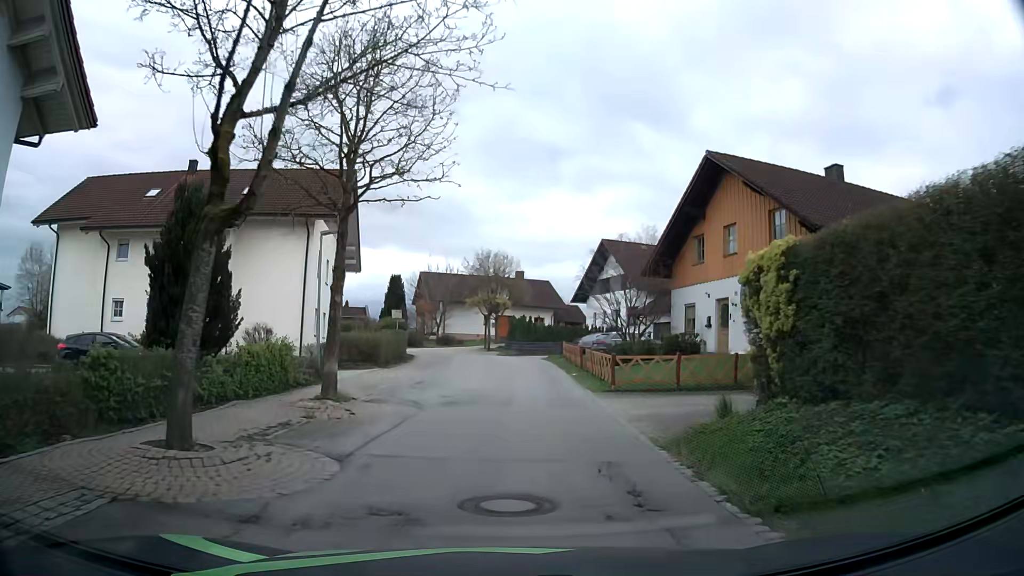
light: Day
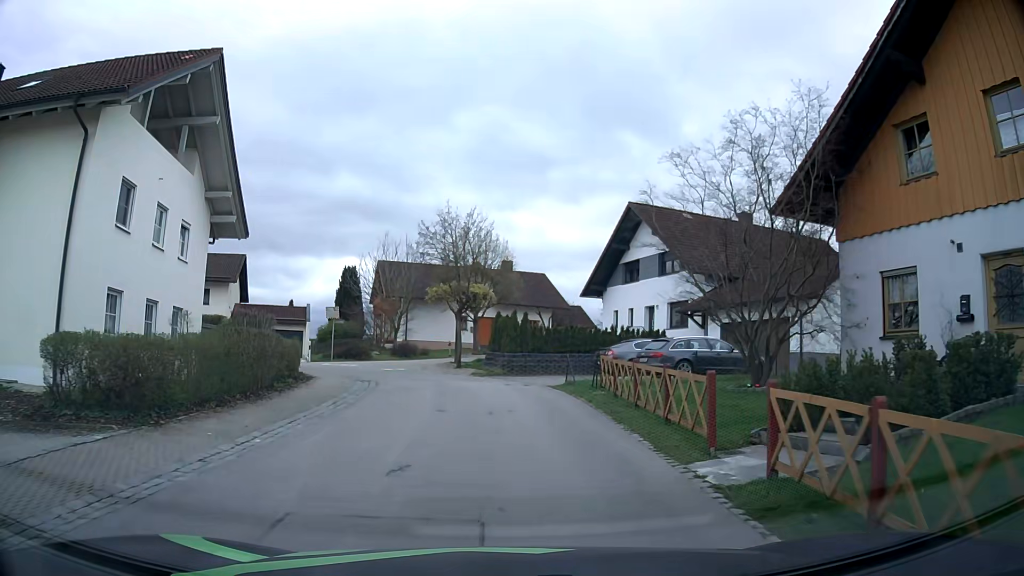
(+0.1, +17.2) m; +1°
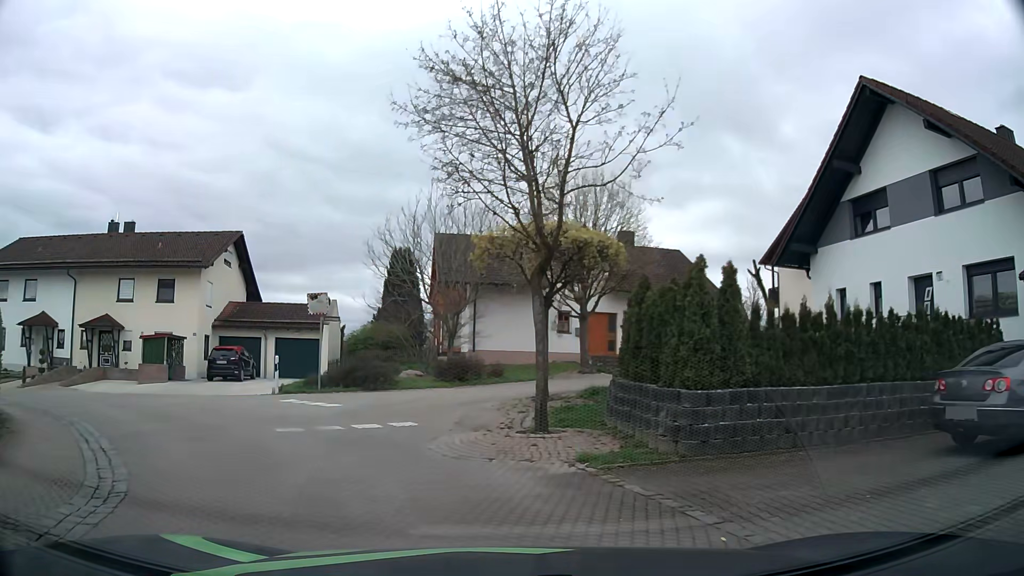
(-0.5, +18.6) m; -8°
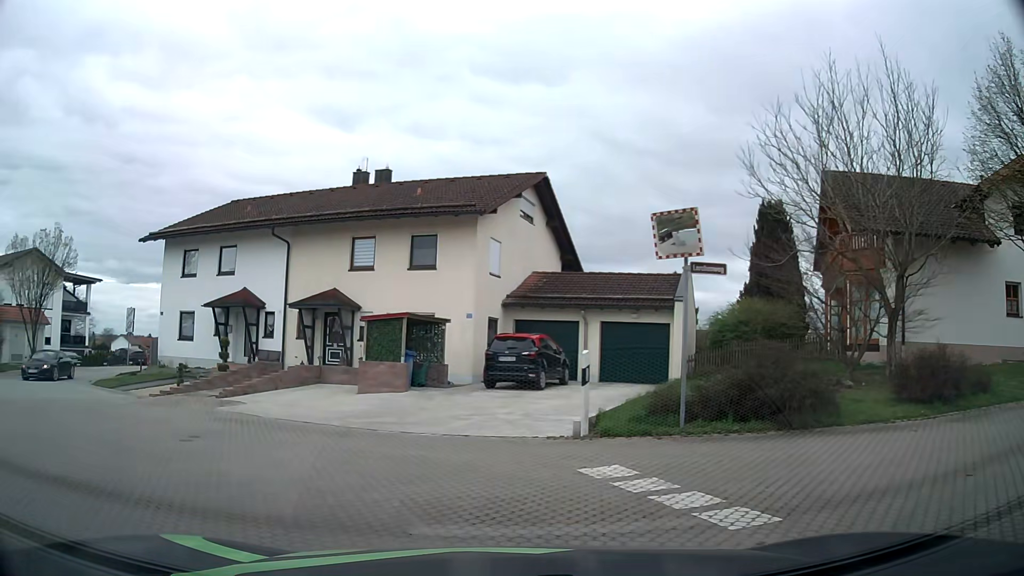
(-2.8, +11.7) m; -31°
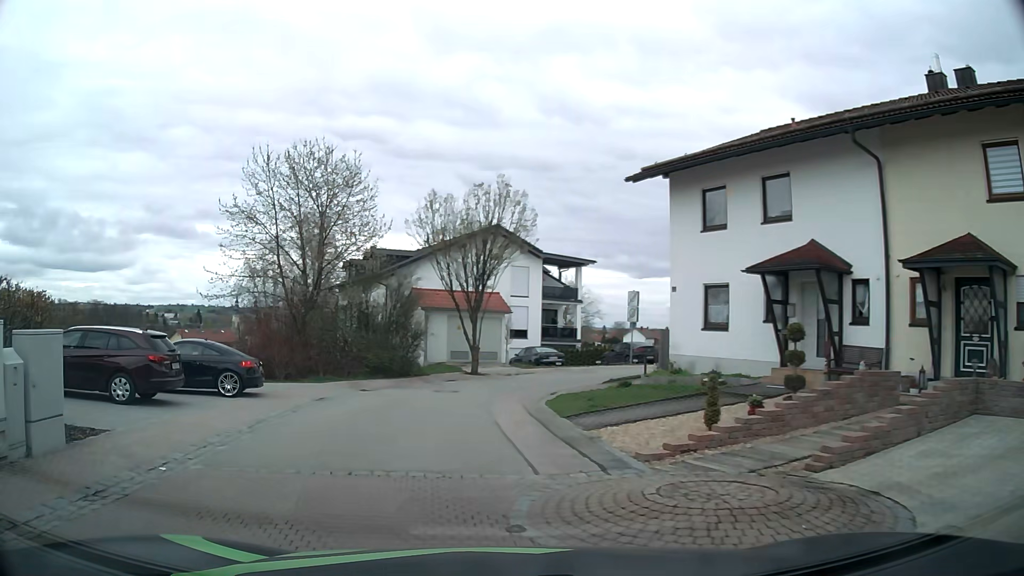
(-3.8, +10.8) m; -42°
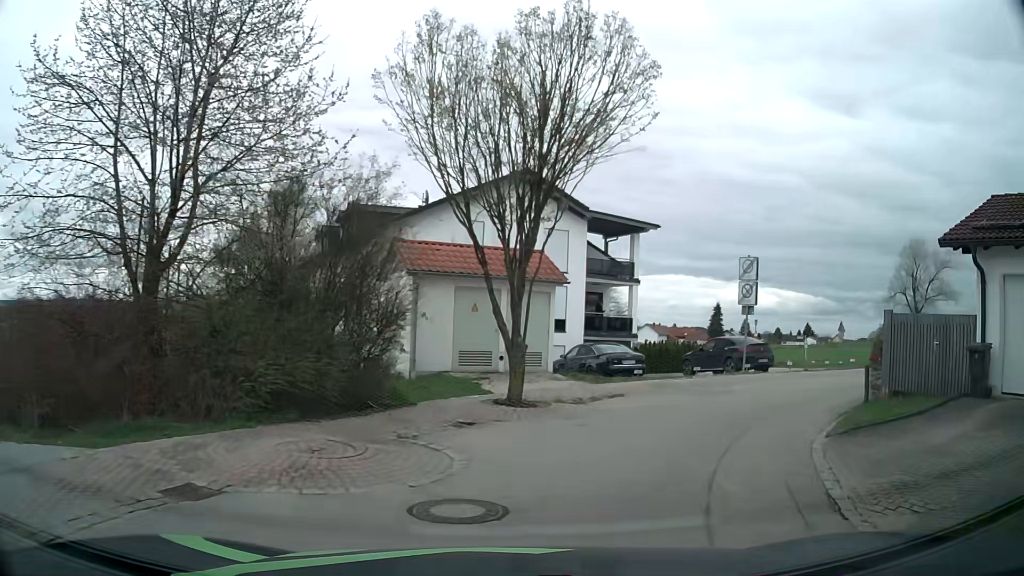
(-1.6, +14.7) m; -2°
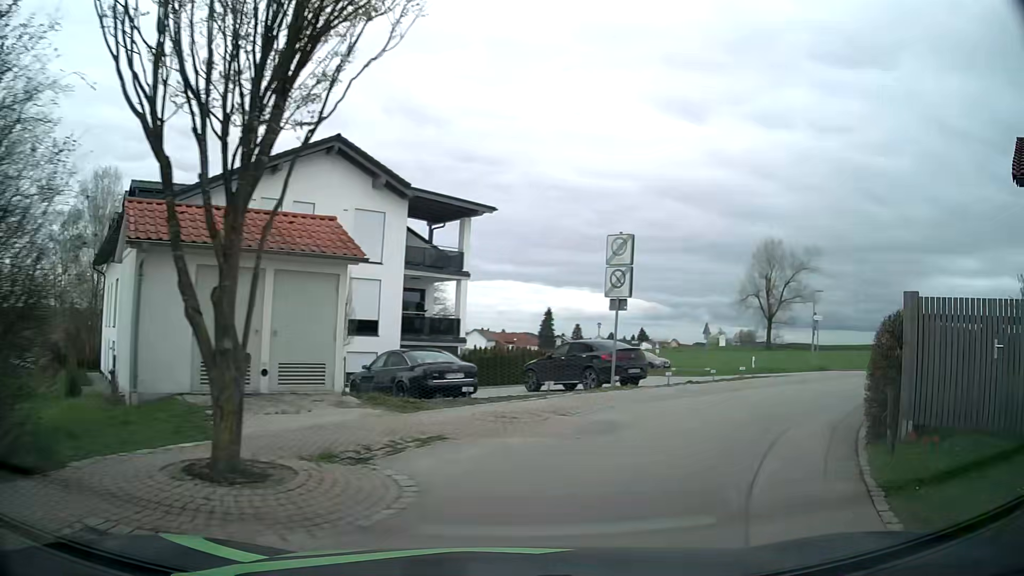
(+0.7, +6.3) m; +14°
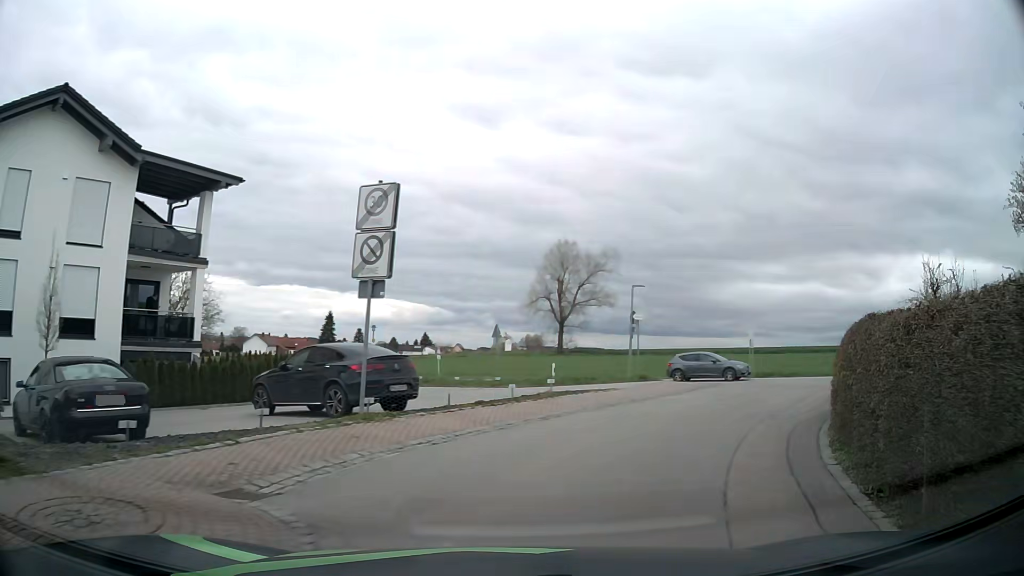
(+1.0, +6.2) m; +19°
(+2, +10) (+7, +18) (+14, +26) (+12, +35) (+4, +42) (-4, +47) (-12, +53) (-20, +58) (-29, +64) (-37, +69) m
